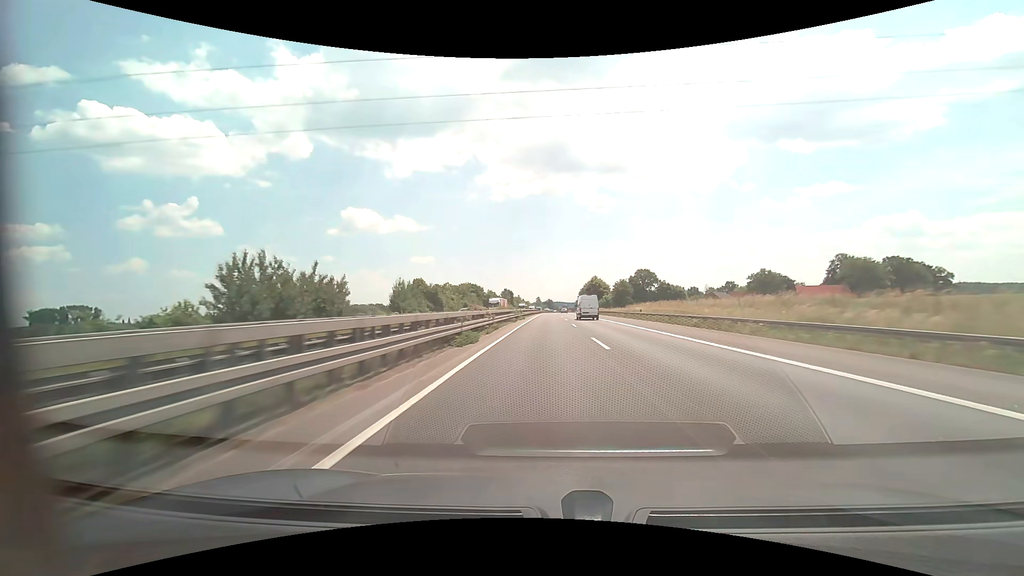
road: motorway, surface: asphalt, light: Day
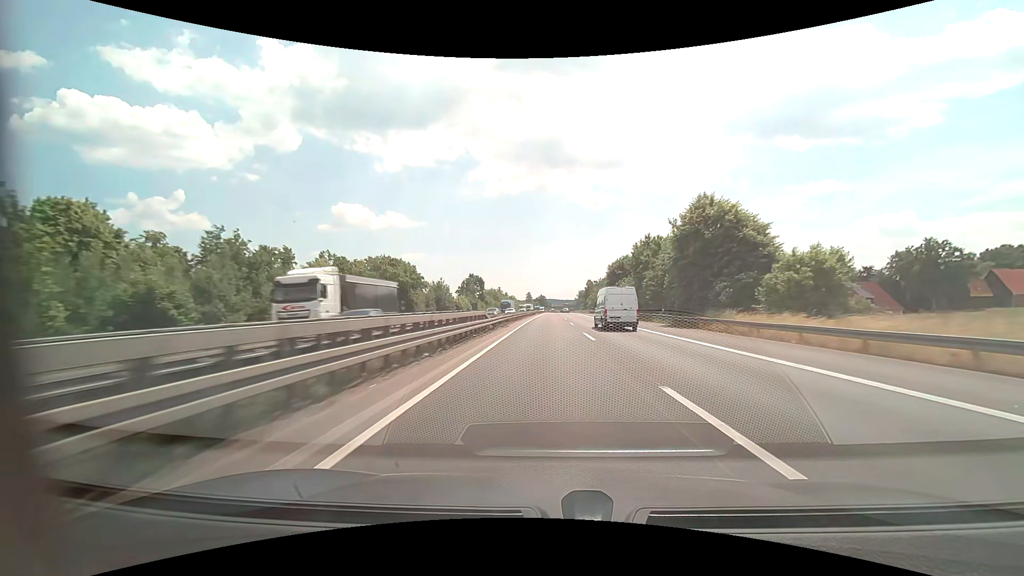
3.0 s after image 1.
(+0.8, +103.2) m; +1°
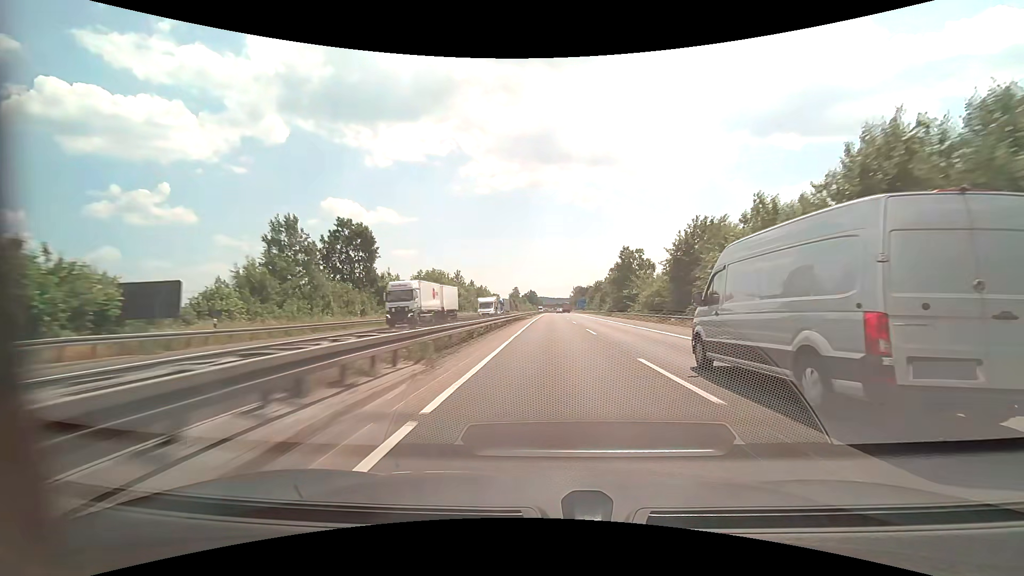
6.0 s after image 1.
(+0.7, +103.8) m; +1°
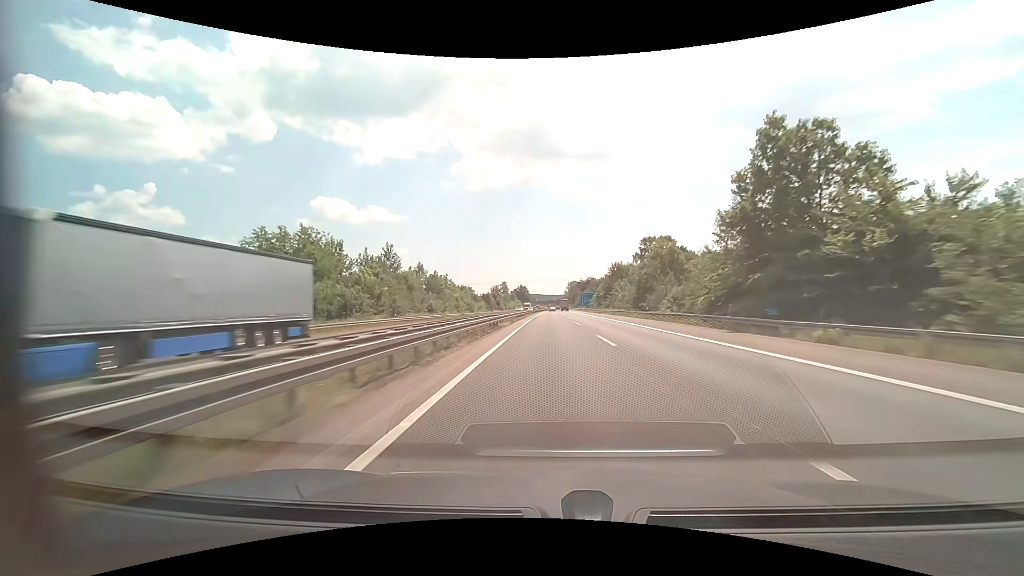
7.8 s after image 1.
(+0.8, +62.4) m; +1°
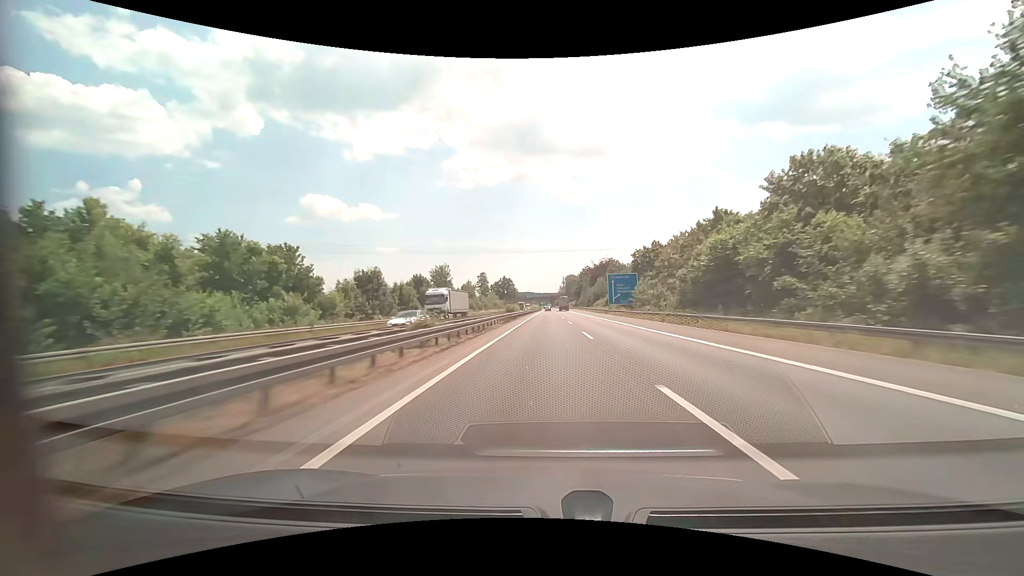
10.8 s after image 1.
(+1.3, +104.2) m; +1°
(0, +10) (0, +20) (0, +30) (0, +40) (0, +50) (0, +60) (0, +70) (0, +80) (0, +90) (0, +100) m
